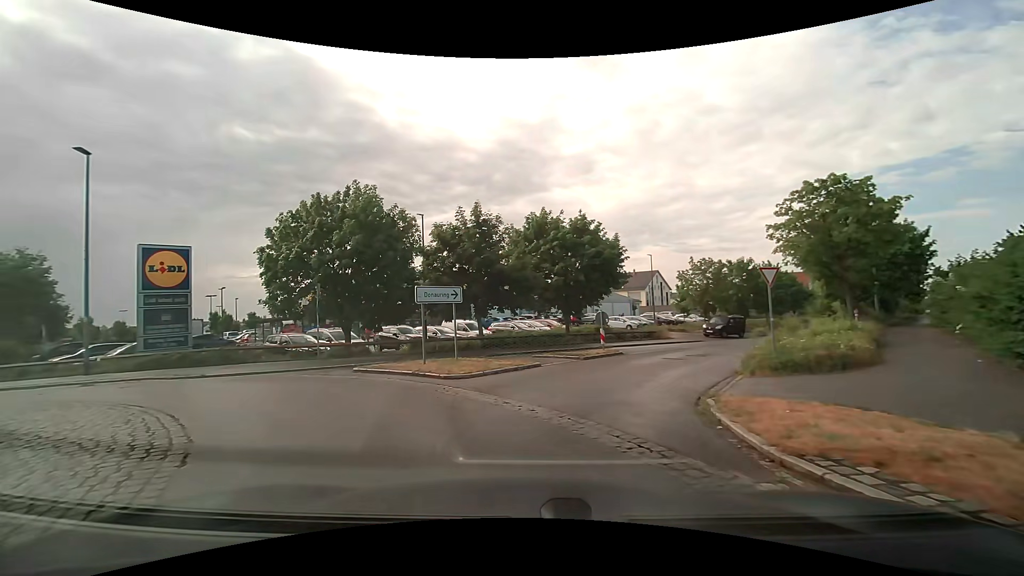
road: tertiary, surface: asphalt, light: Day
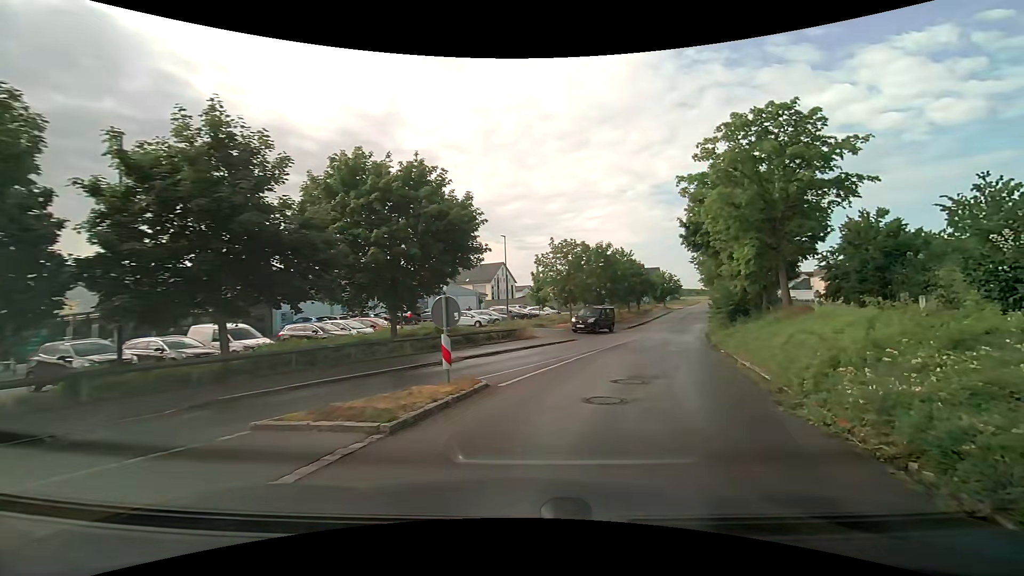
(+0.8, +11.0) m; +17°
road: residential
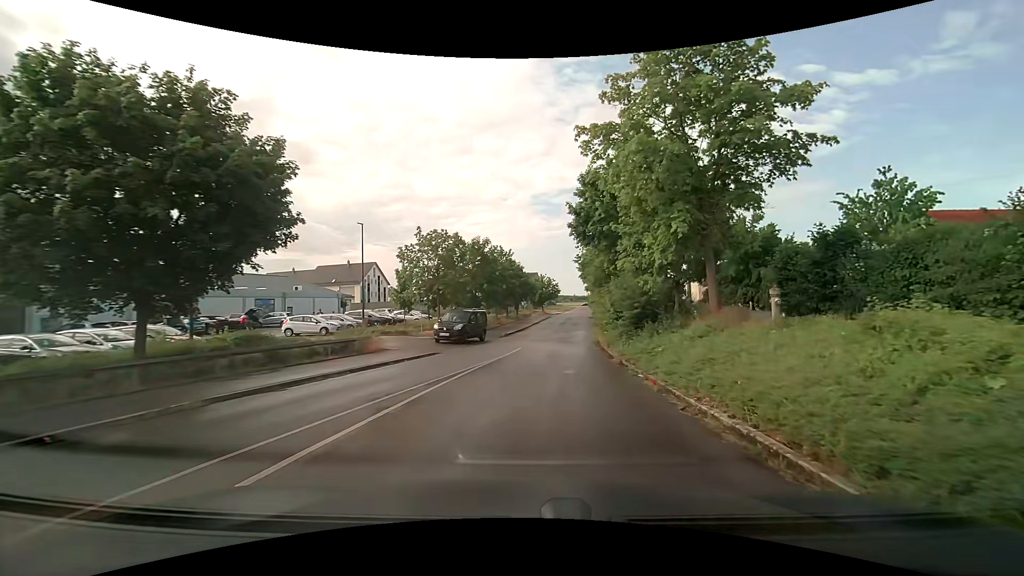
(+0.8, +6.7) m; +13°
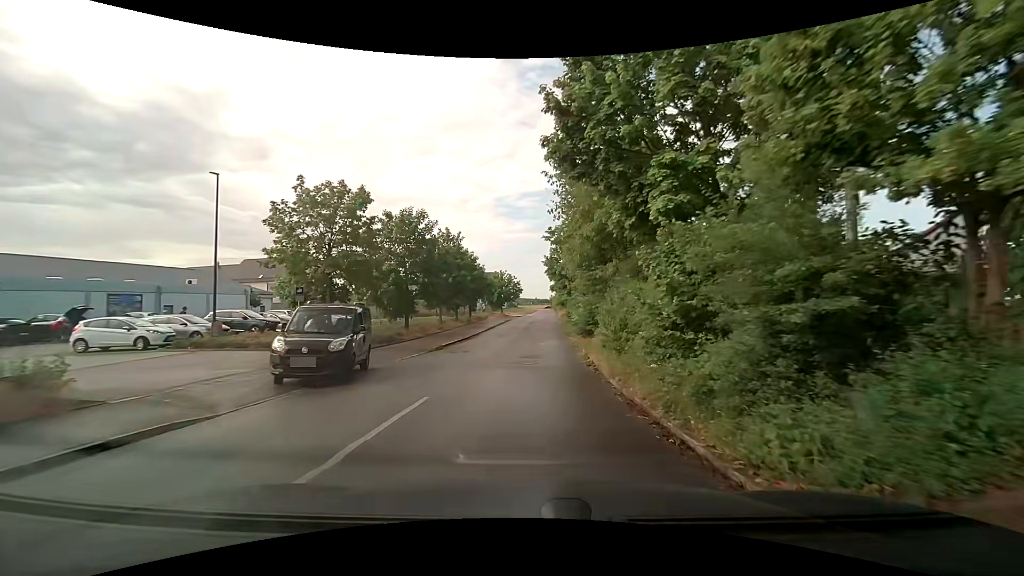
(+0.7, +12.6) m; +4°
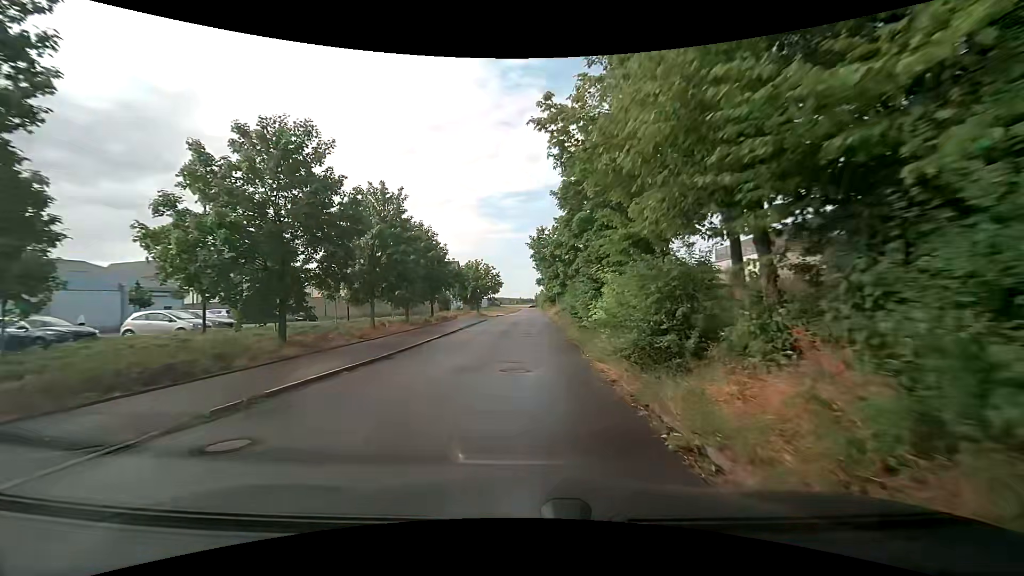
(+0.4, +14.8) m; +2°
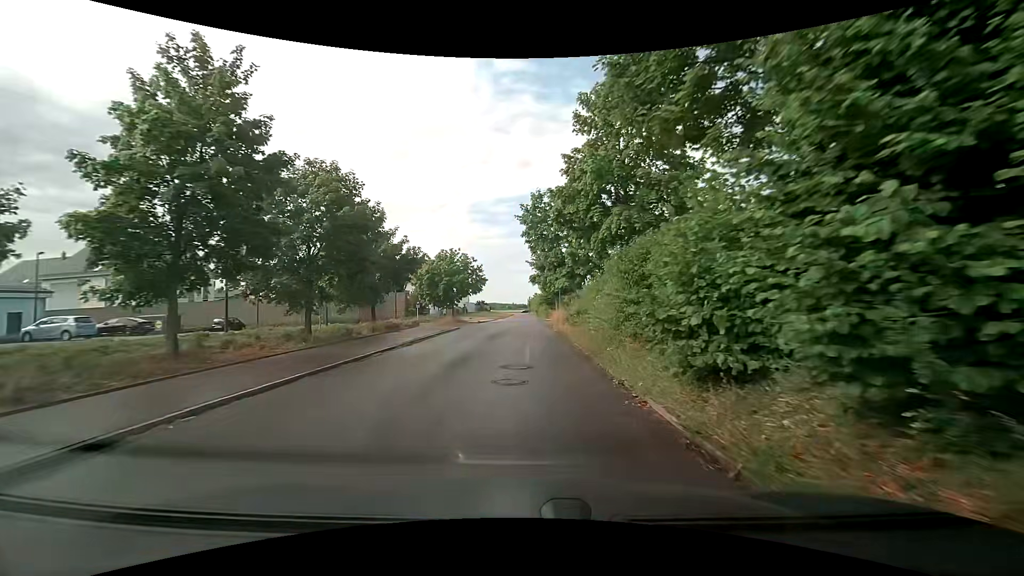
(+0.3, +15.4) m; +2°
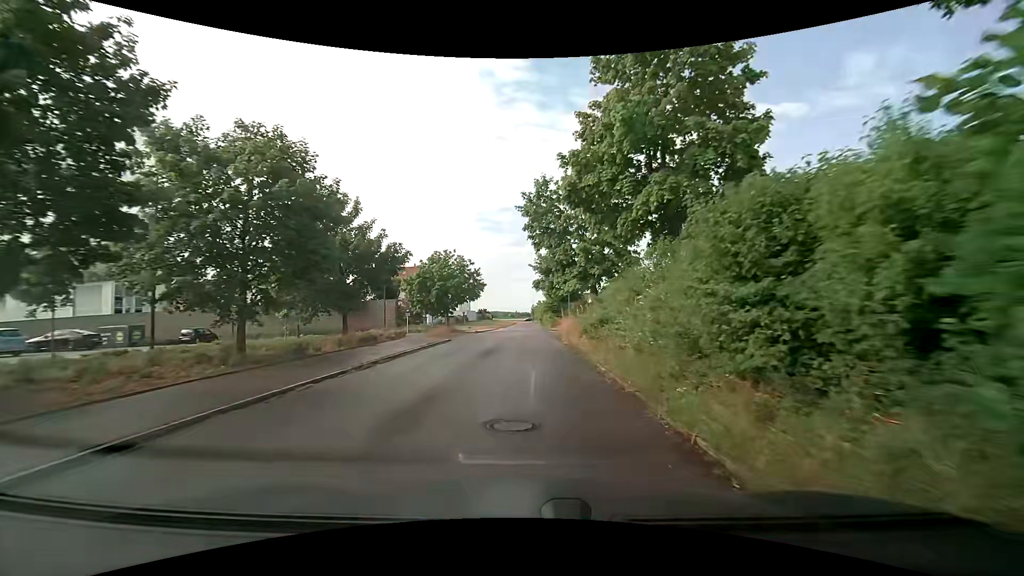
(0.0, +5.2) m; -1°
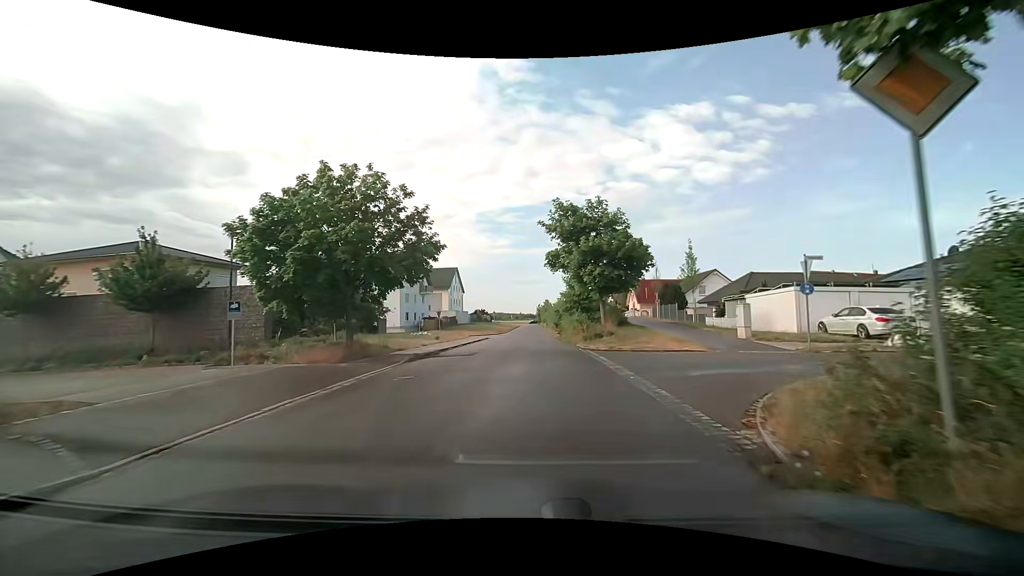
(-0.2, +25.6) m; -1°
(0, +10) (0, +20) (0, +30) (+1, +40) (+1, +50) (+1, +60) (+1, +70) (+1, +80) (+2, +90) (+2, +100) m
